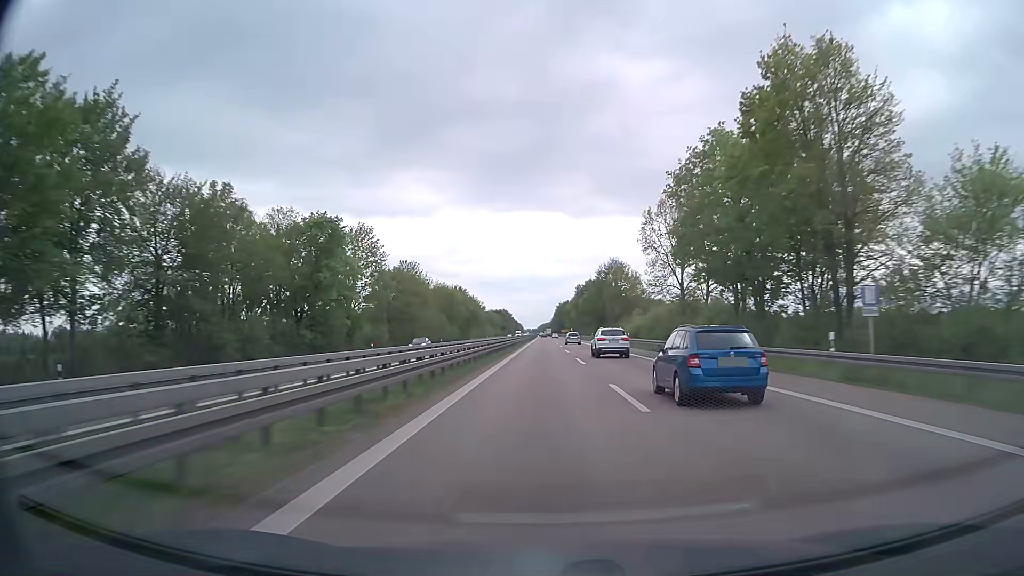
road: trunk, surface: asphalt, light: Day
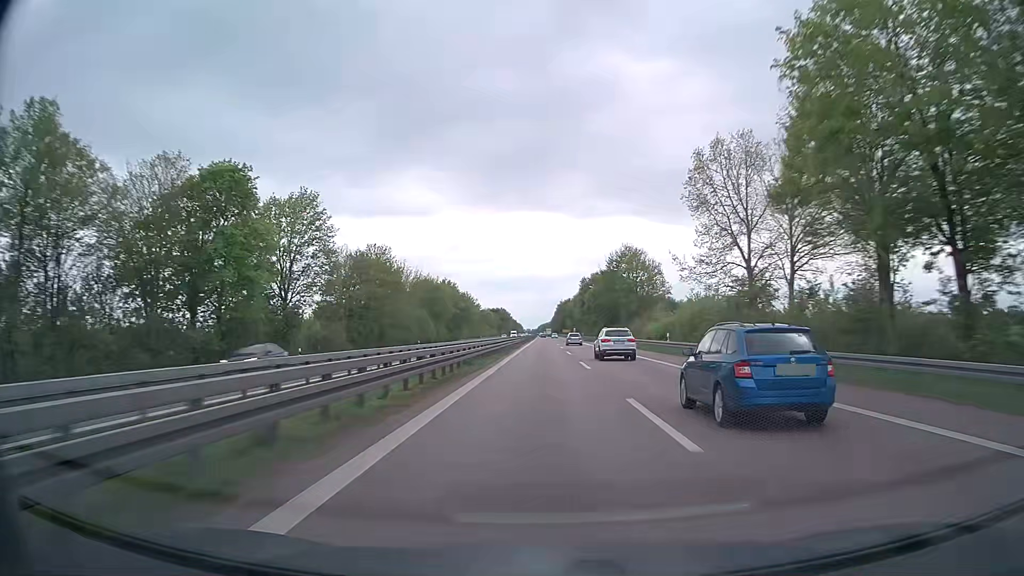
(0.0, +21.8) m; 0°
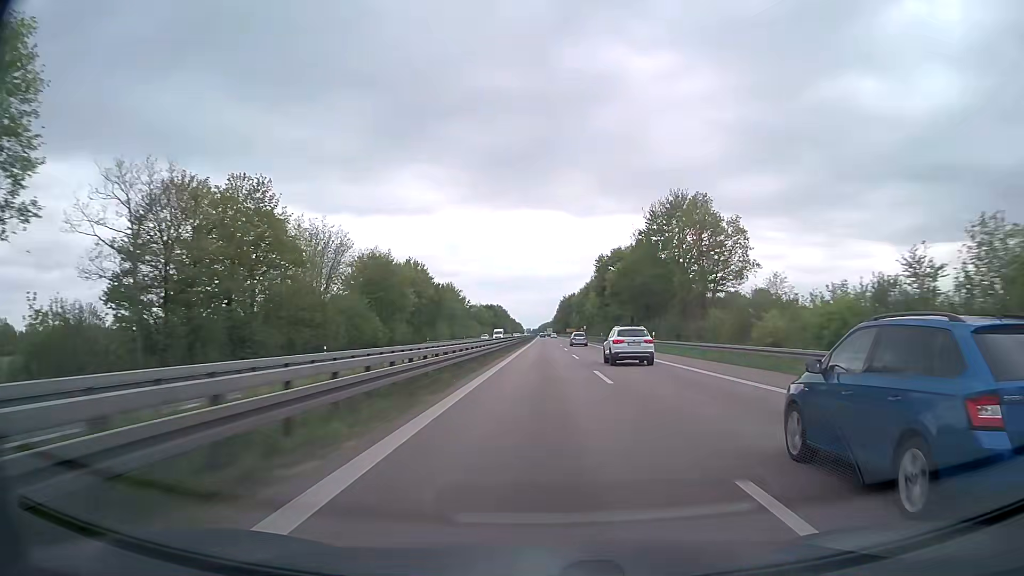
(0.0, +43.6) m; 0°
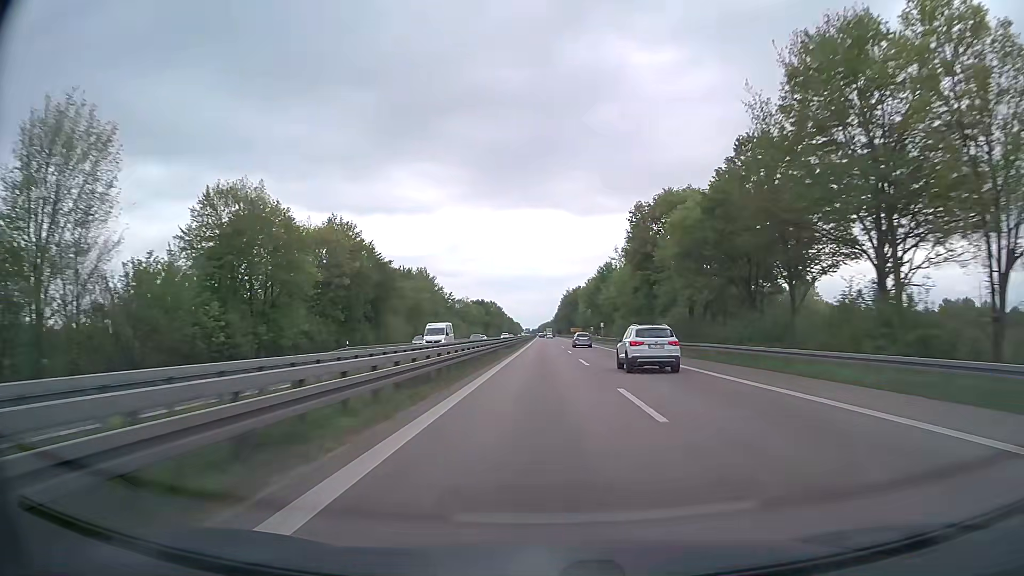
(0.0, +43.6) m; 0°
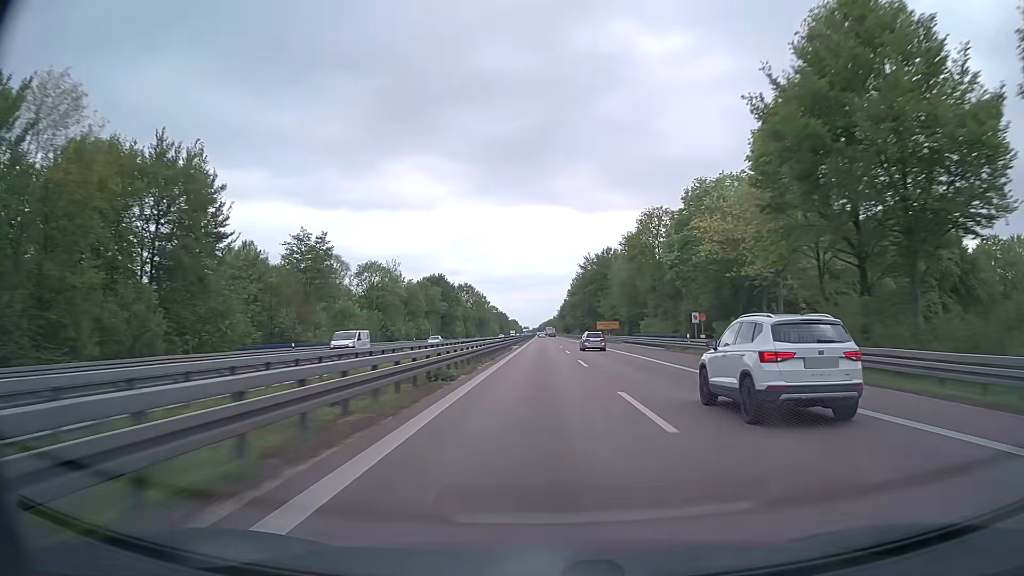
(-0.1, +108.8) m; 0°
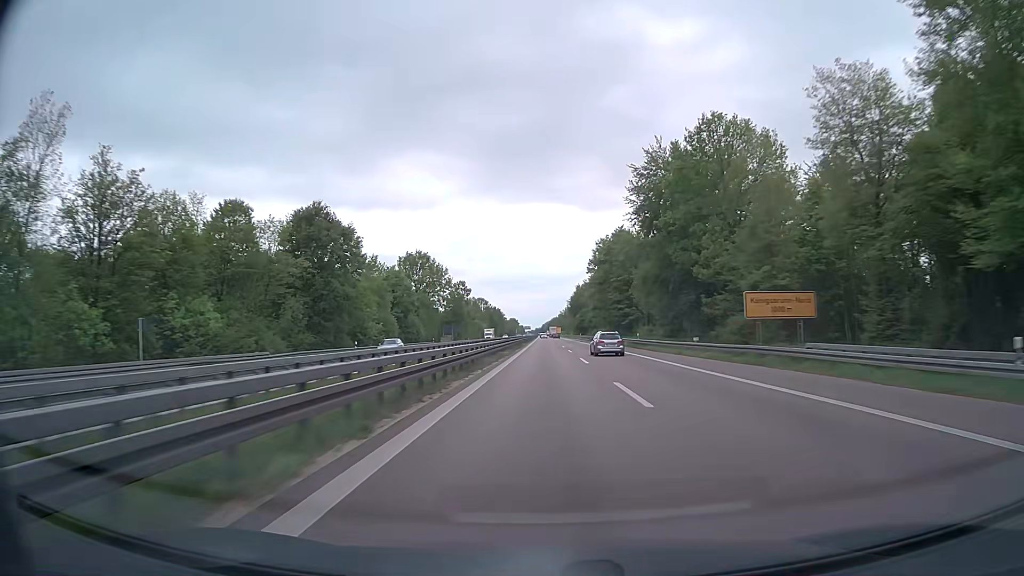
(-0.3, +86.7) m; 0°
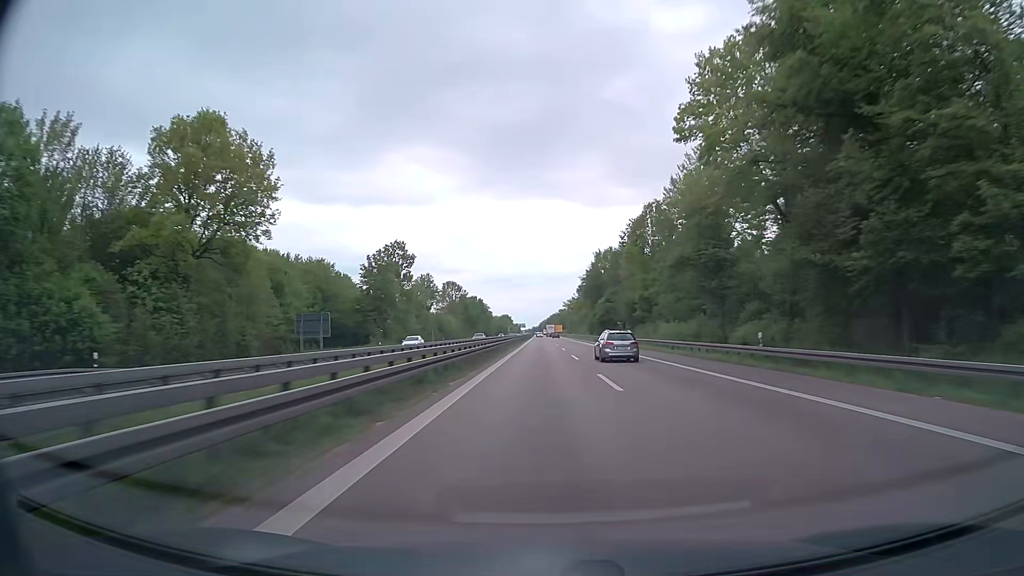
(-0.1, +86.2) m; 0°
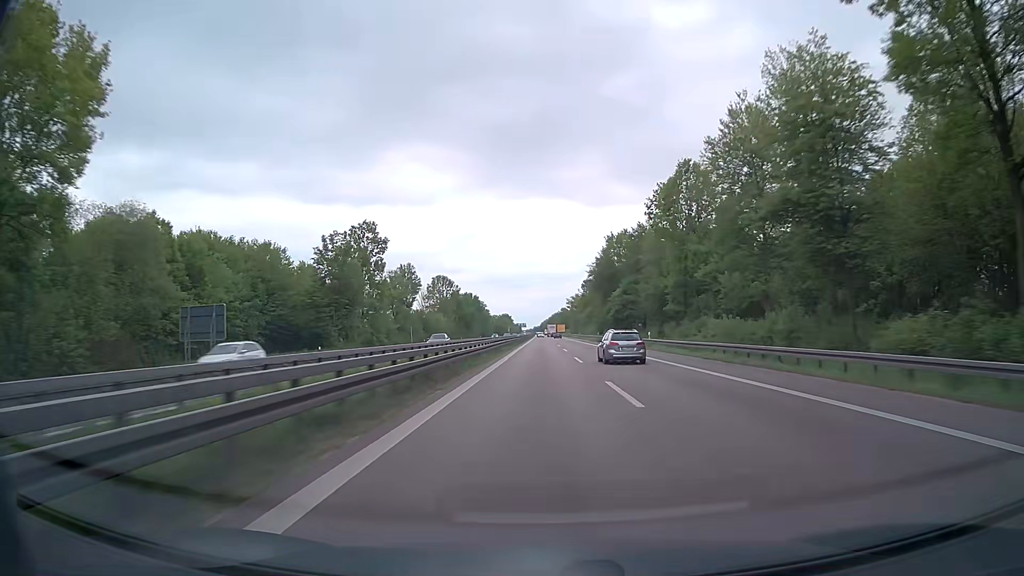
(0.0, +21.5) m; 0°
(0, +10) (0, +20) (0, +30) (0, +40) (0, +50) (0, +60) (0, +70) (0, +80) (0, +90) (0, +100) m
